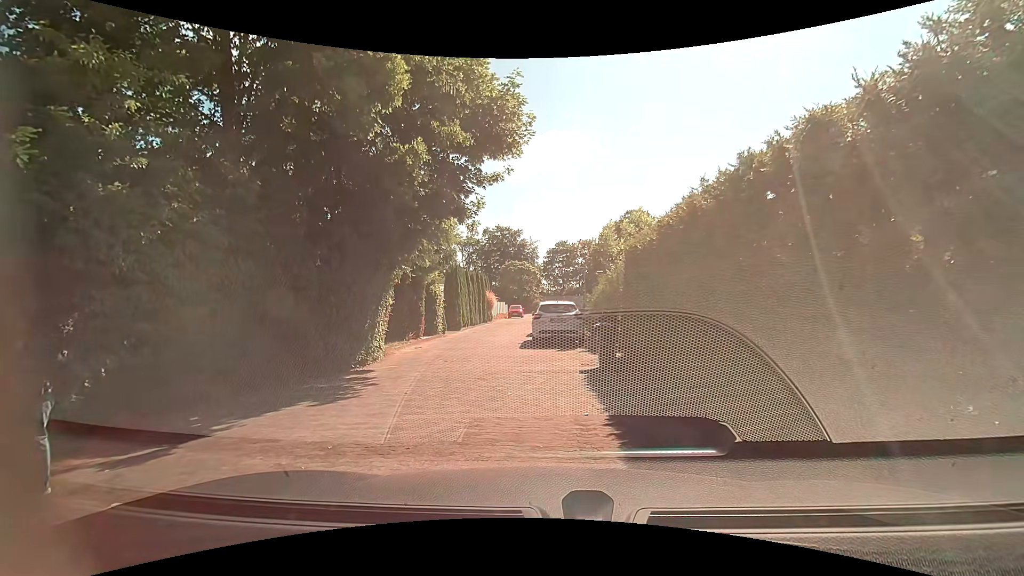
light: Day
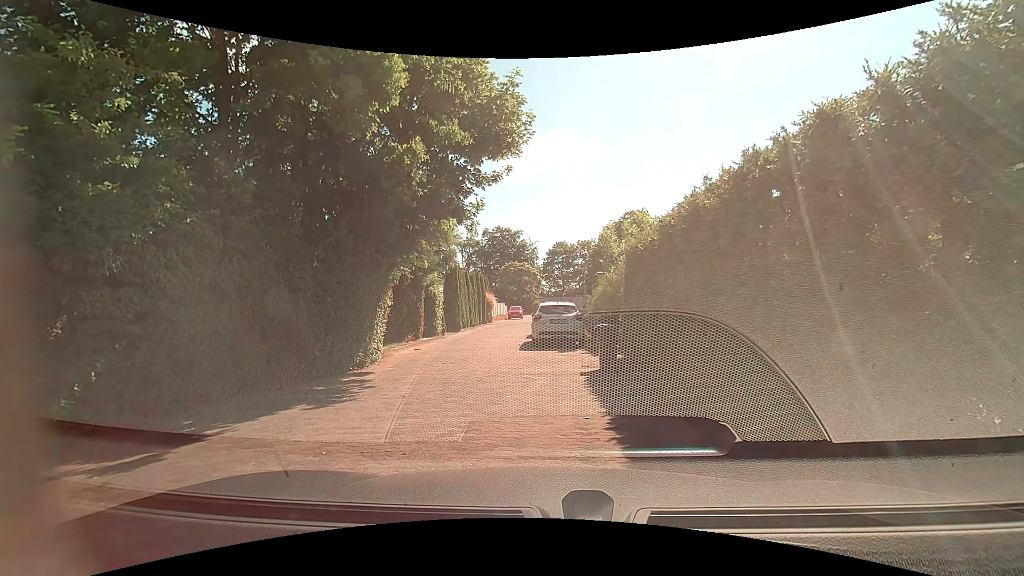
(0.0, +0.2) m; 0°
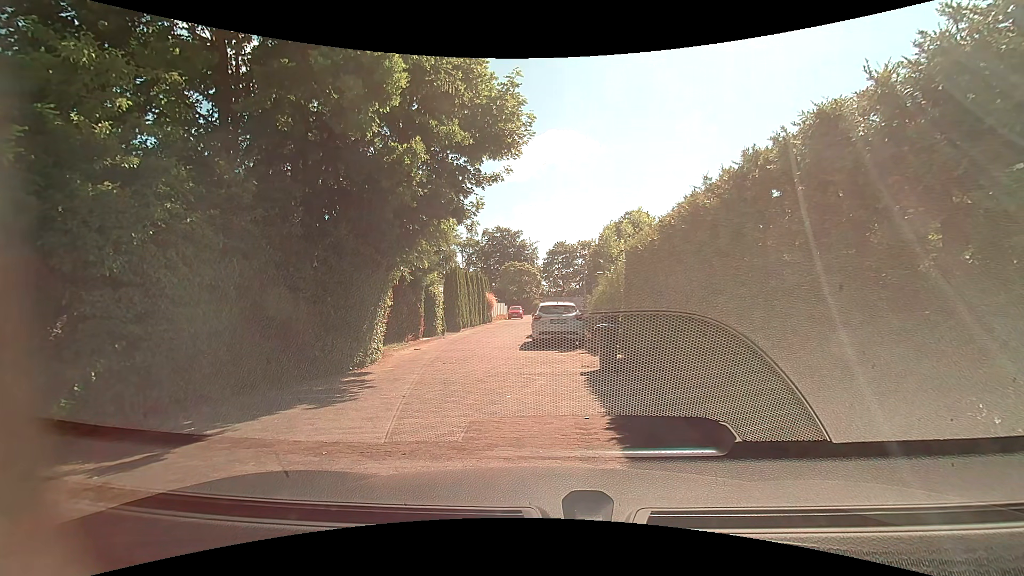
(0.0, 0.0) m; 0°
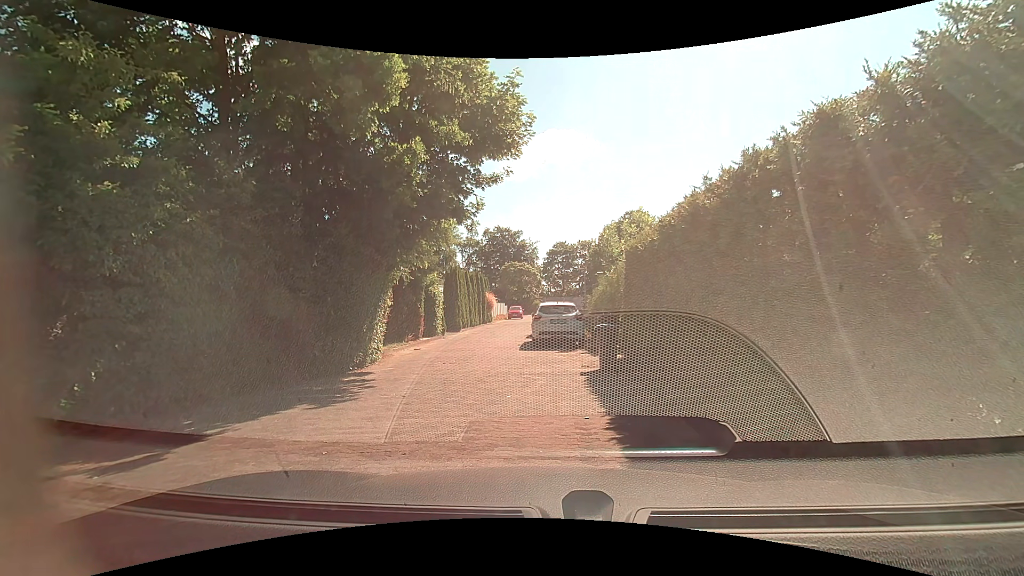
(0.0, 0.0) m; 0°
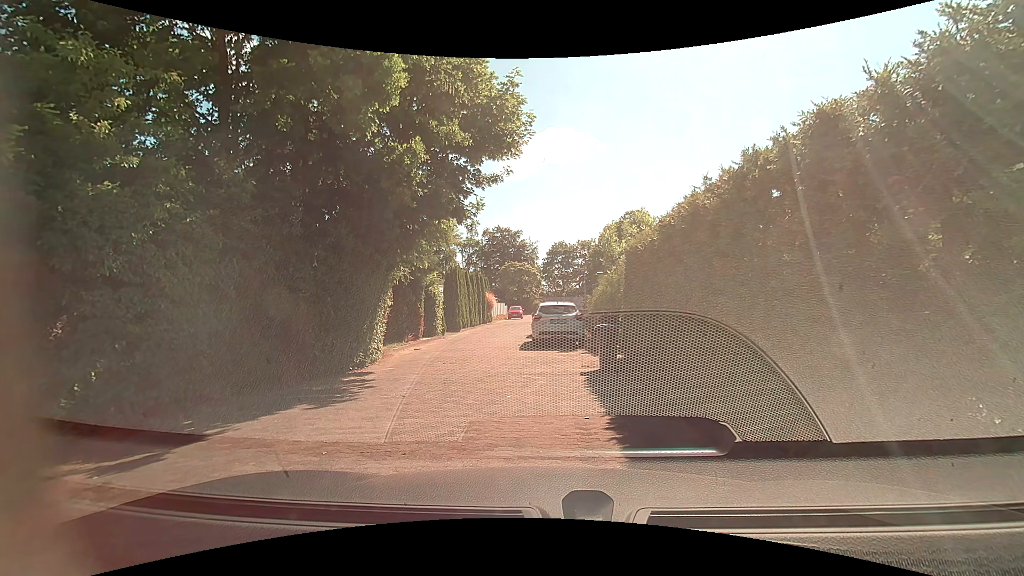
(0.0, 0.0) m; 0°
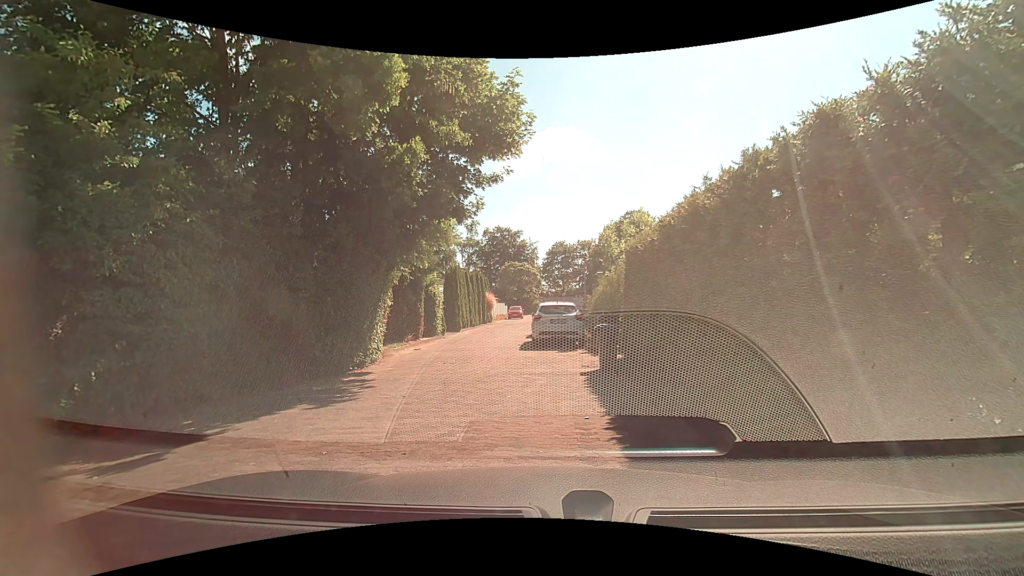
(0.0, 0.0) m; 0°
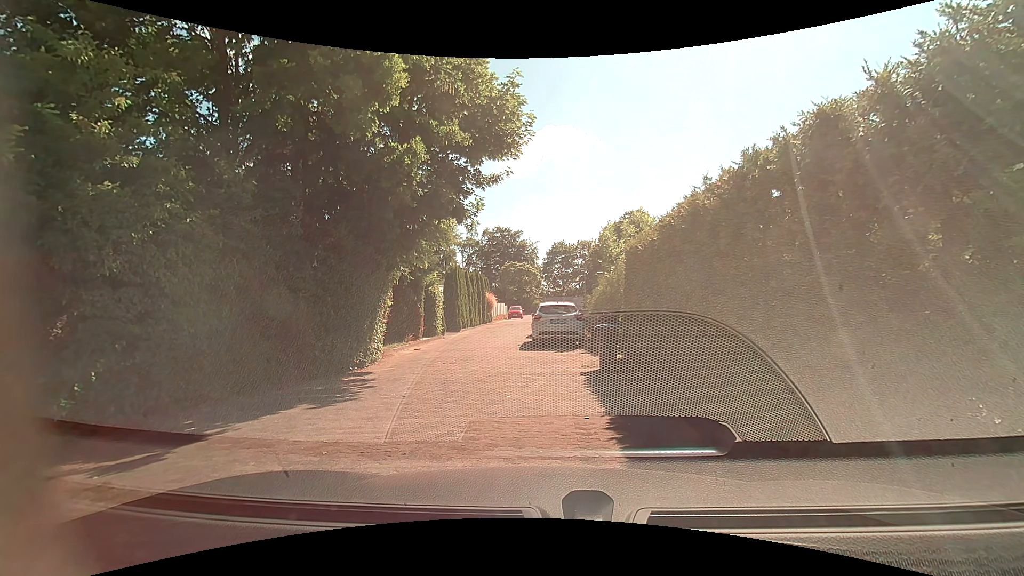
(0.0, 0.0) m; 0°
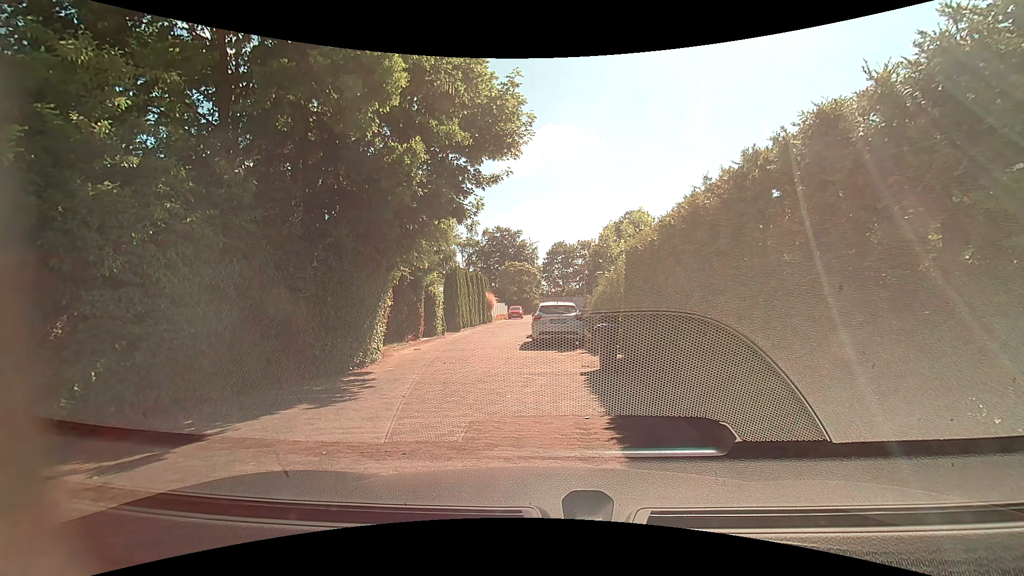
(0.0, 0.0) m; 0°
